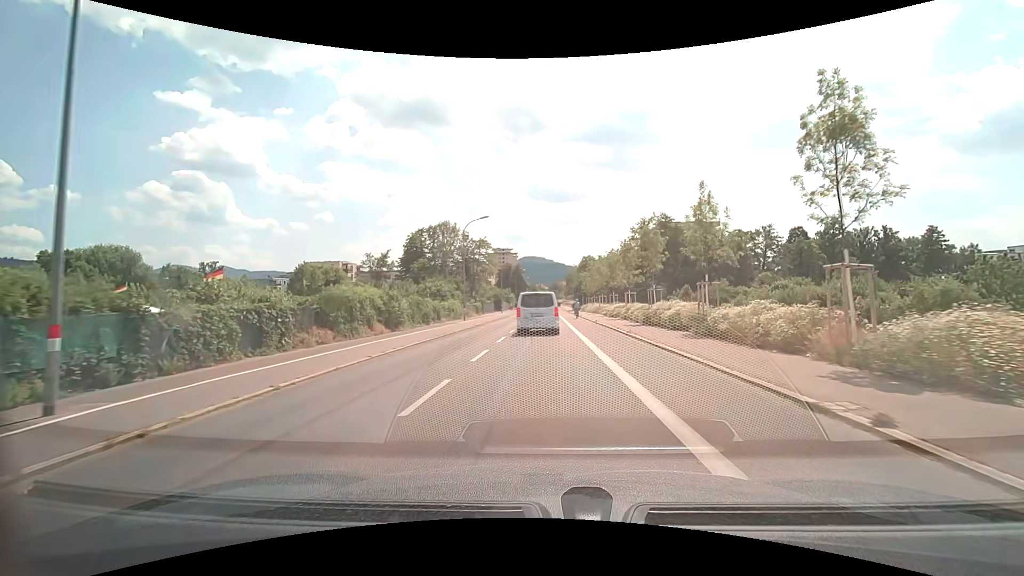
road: secondary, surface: asphalt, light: Day
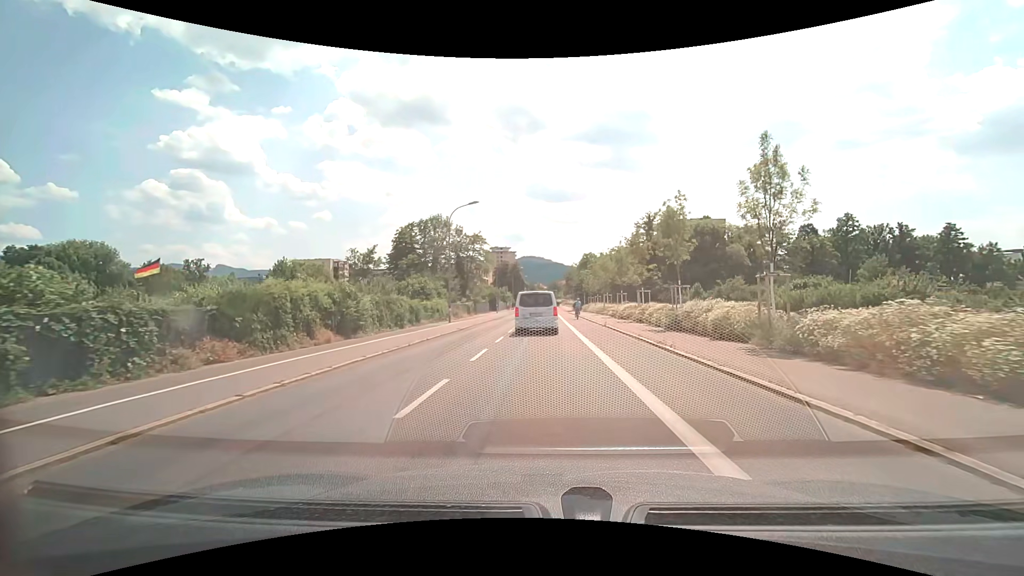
(0.0, +6.1) m; 0°
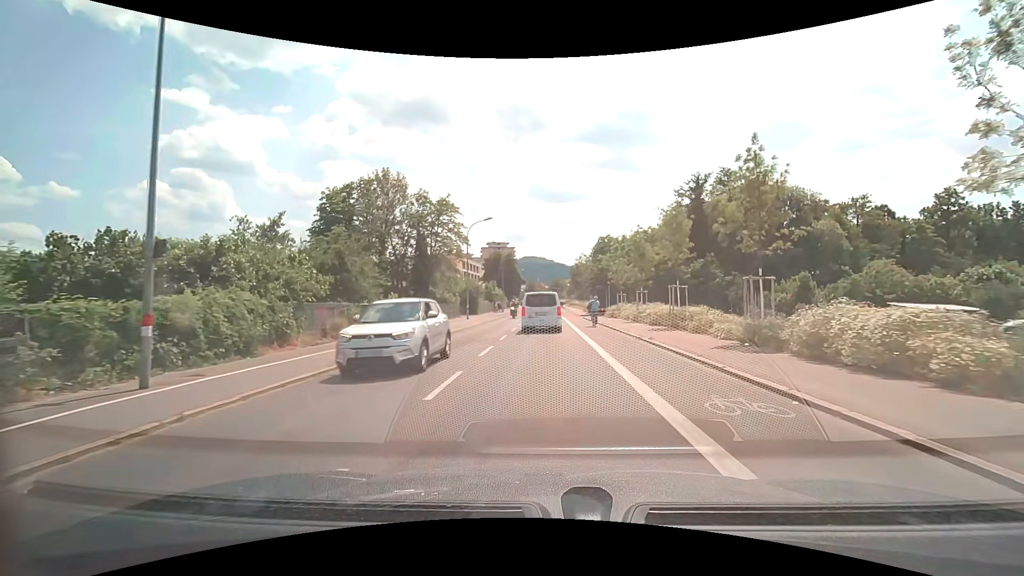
(+0.1, +28.8) m; 0°
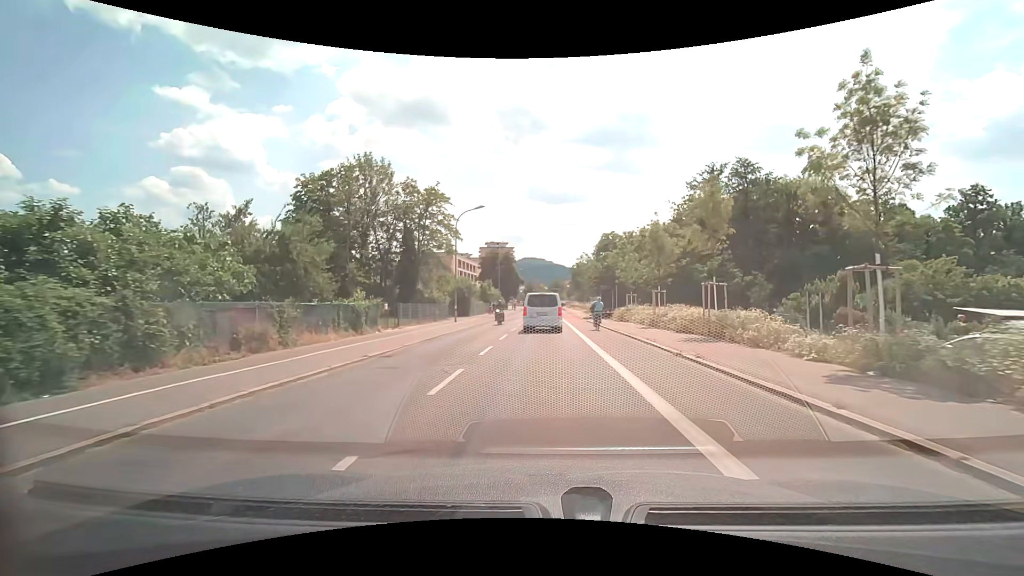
(0.0, +5.7) m; 0°
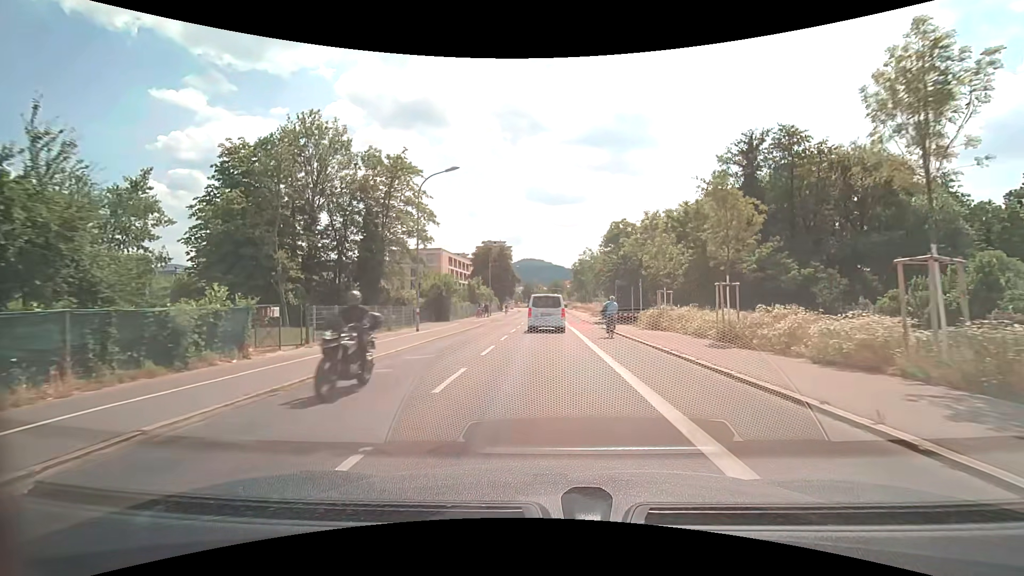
(+0.1, +11.6) m; 0°
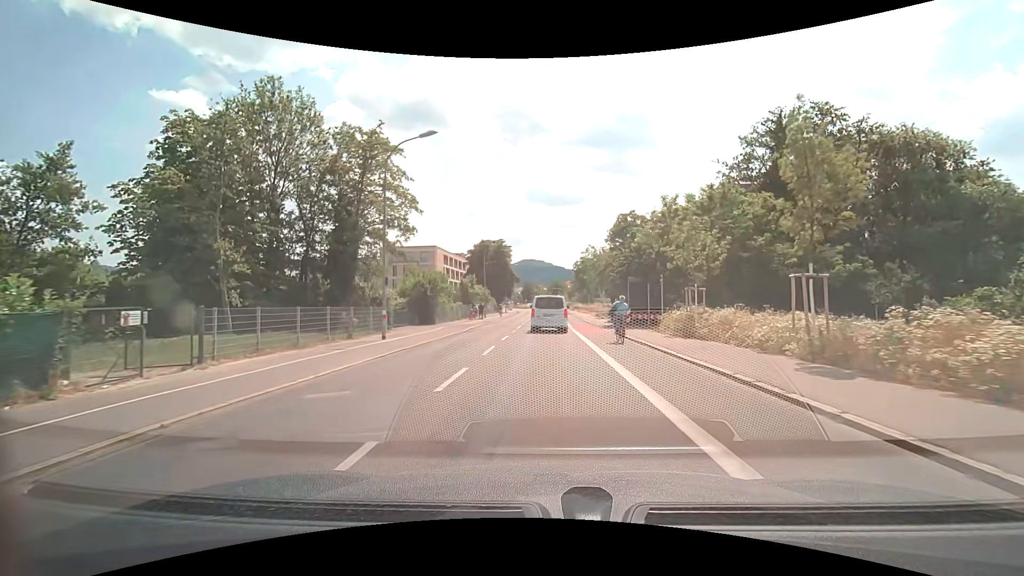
(0.0, +5.9) m; 0°
